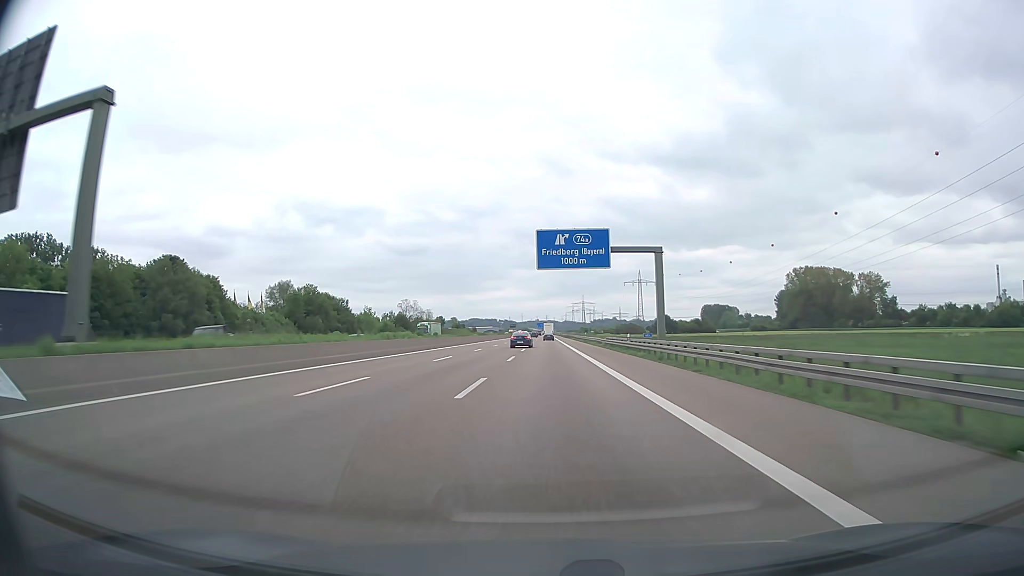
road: motorway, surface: asphalt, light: Day
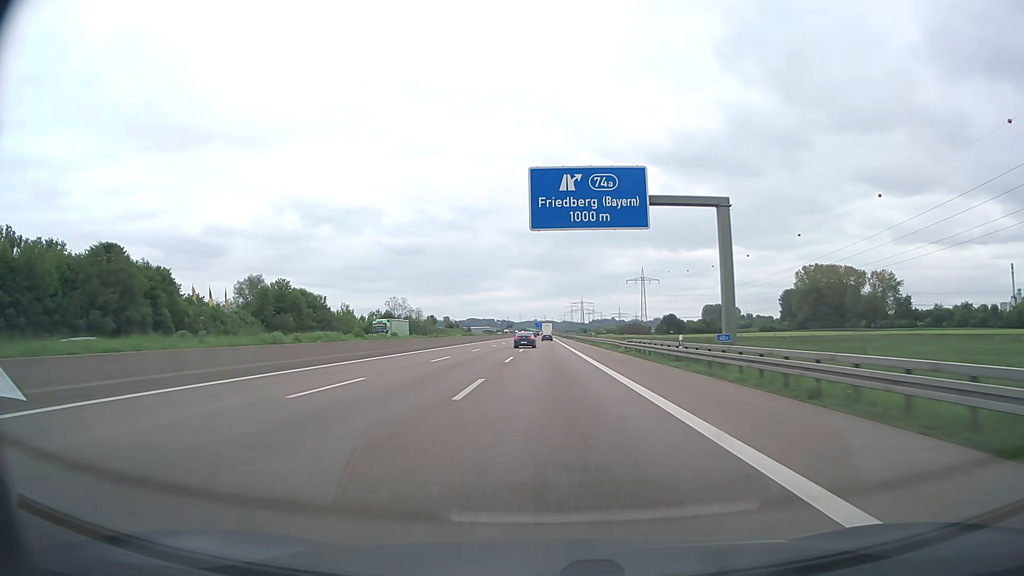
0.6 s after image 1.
(0.0, +18.5) m; 0°
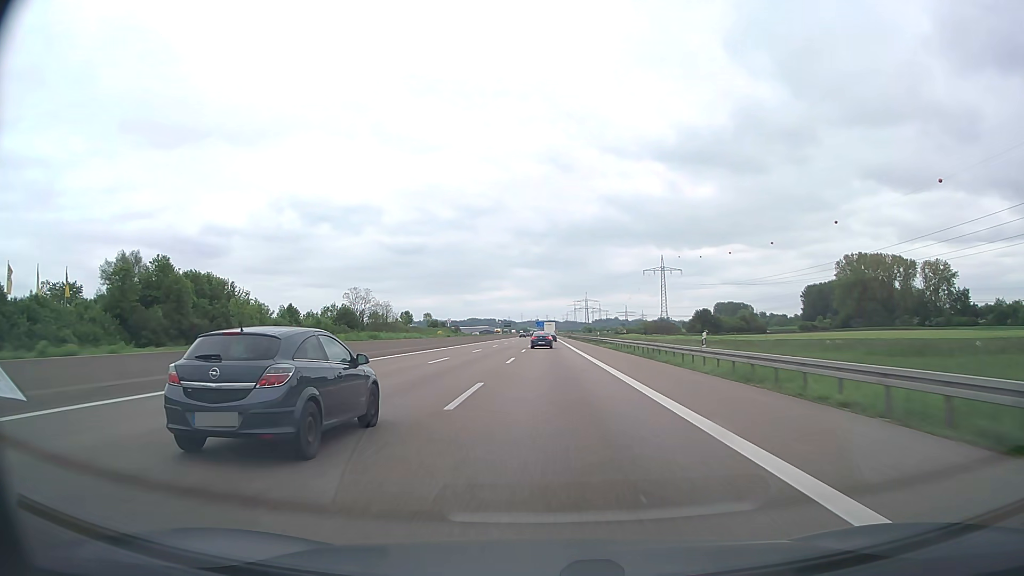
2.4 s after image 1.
(0.0, +55.6) m; 0°
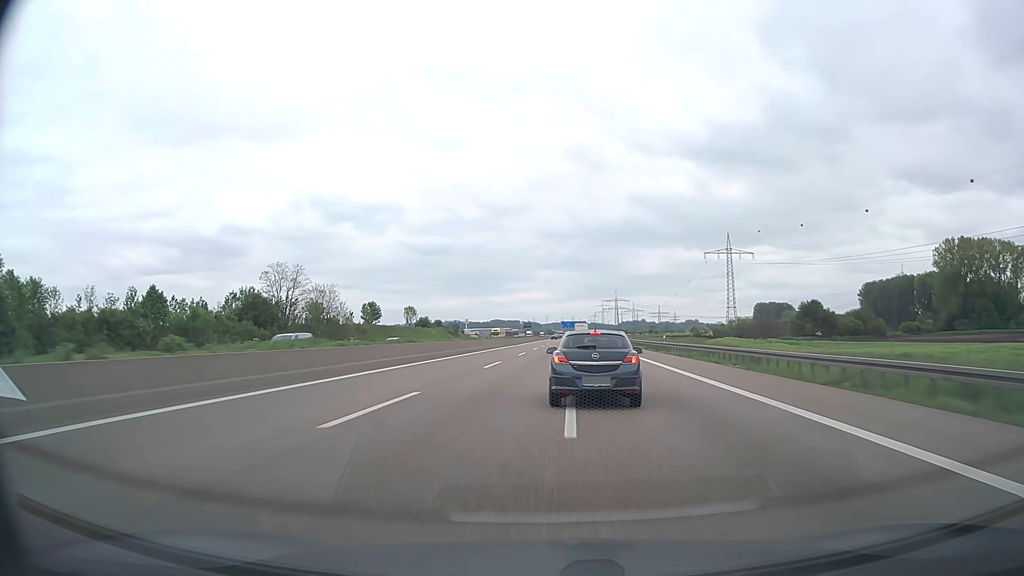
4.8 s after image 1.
(-1.3, +75.1) m; -2°
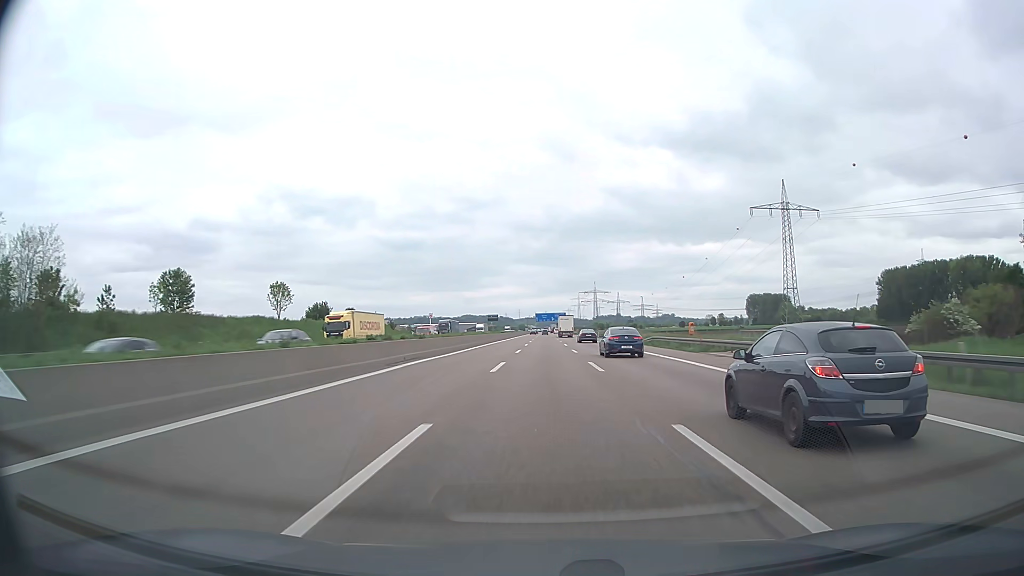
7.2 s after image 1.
(+1.3, +78.2) m; +2°
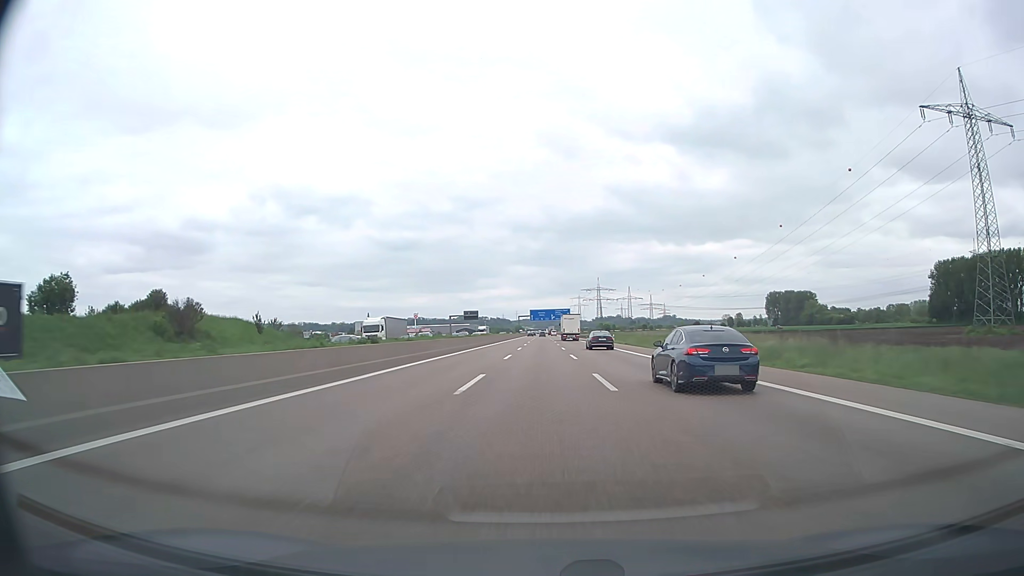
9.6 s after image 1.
(+0.5, +78.3) m; 0°
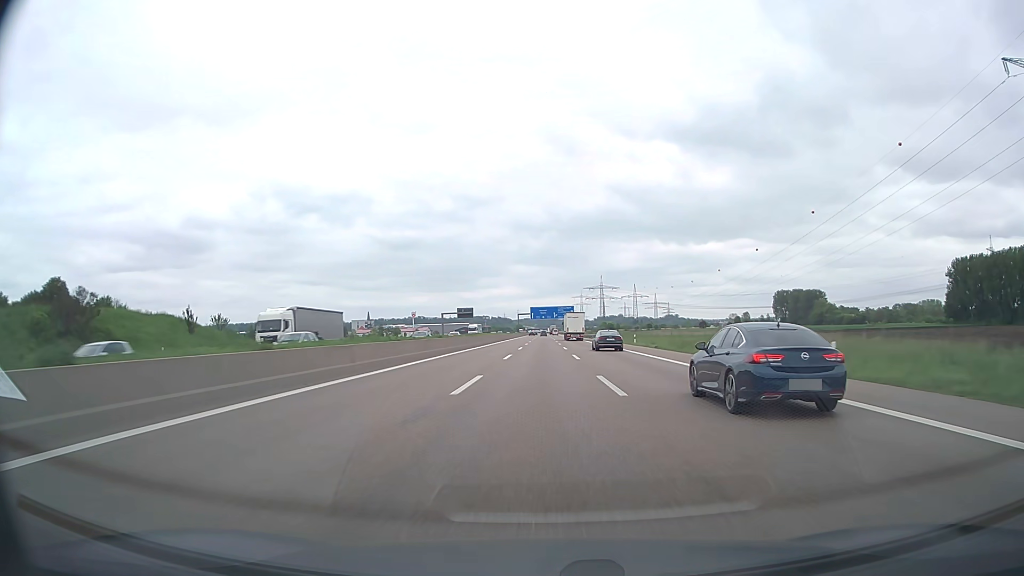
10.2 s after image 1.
(0.0, +19.3) m; 0°
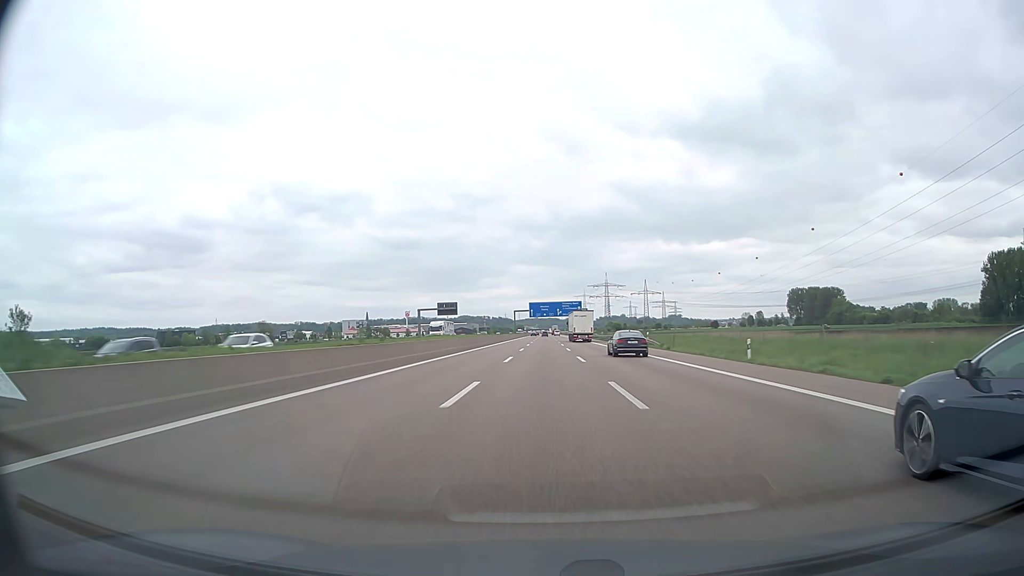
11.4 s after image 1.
(-0.1, +38.2) m; 0°
(0, +10) (0, +20) (0, +30) (0, +40) (0, +50) (0, +60) (0, +70) (0, +80) (0, +90) (0, +100) m
